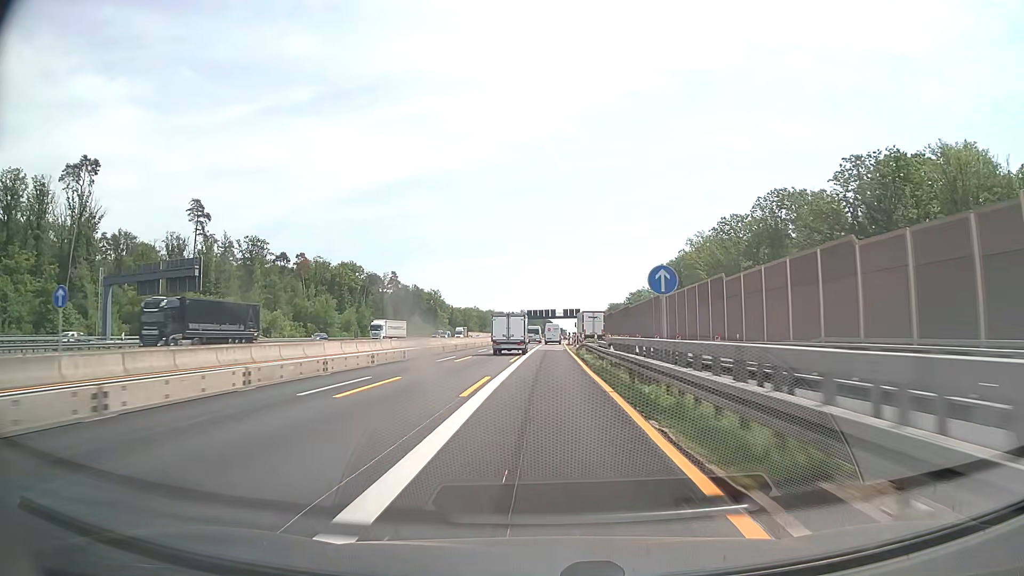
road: motorway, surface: asphalt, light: Day
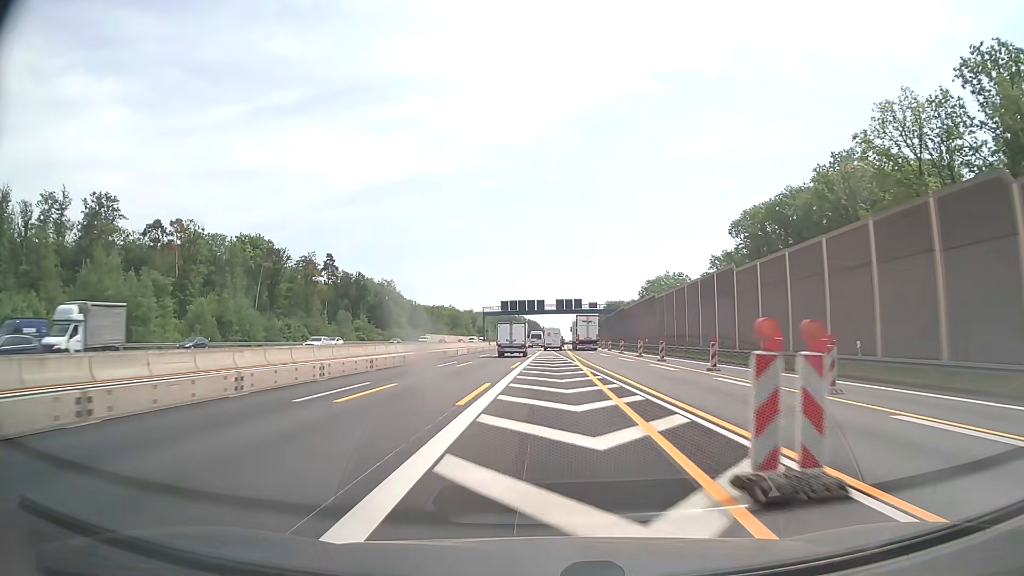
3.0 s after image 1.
(+0.8, +72.0) m; +1°
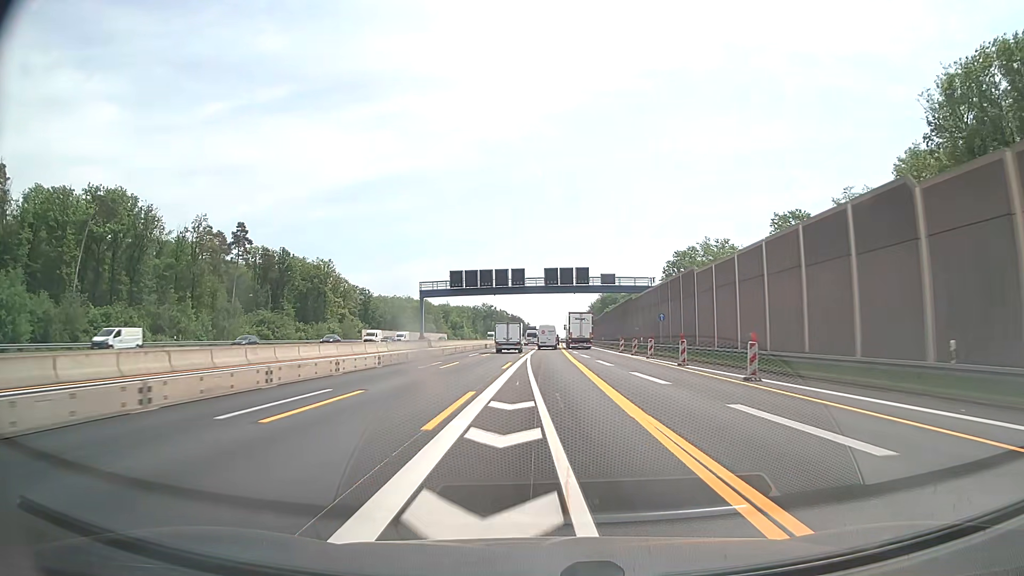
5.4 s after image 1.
(+0.7, +57.6) m; +1°
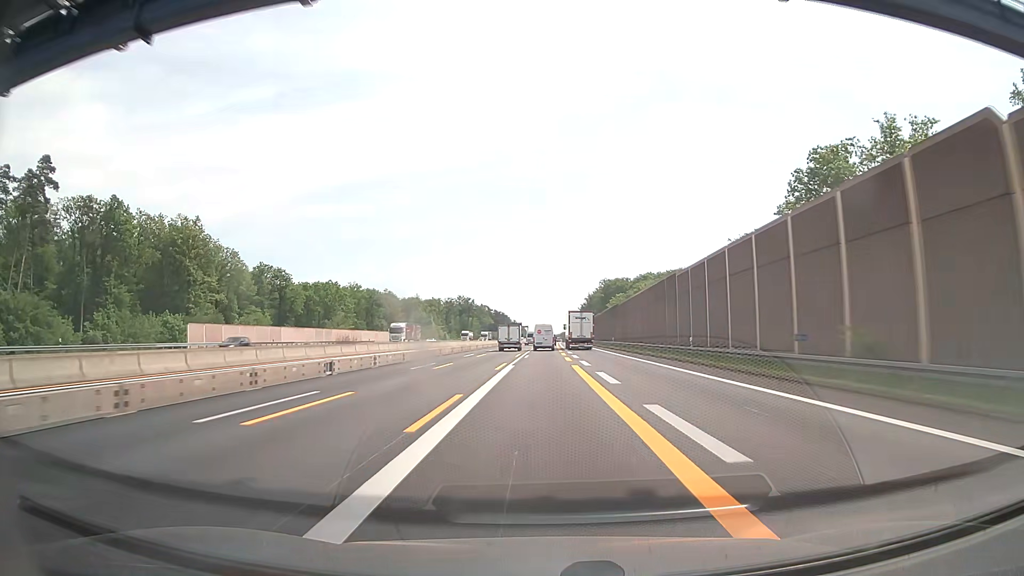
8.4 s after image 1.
(+0.6, +72.0) m; +1°
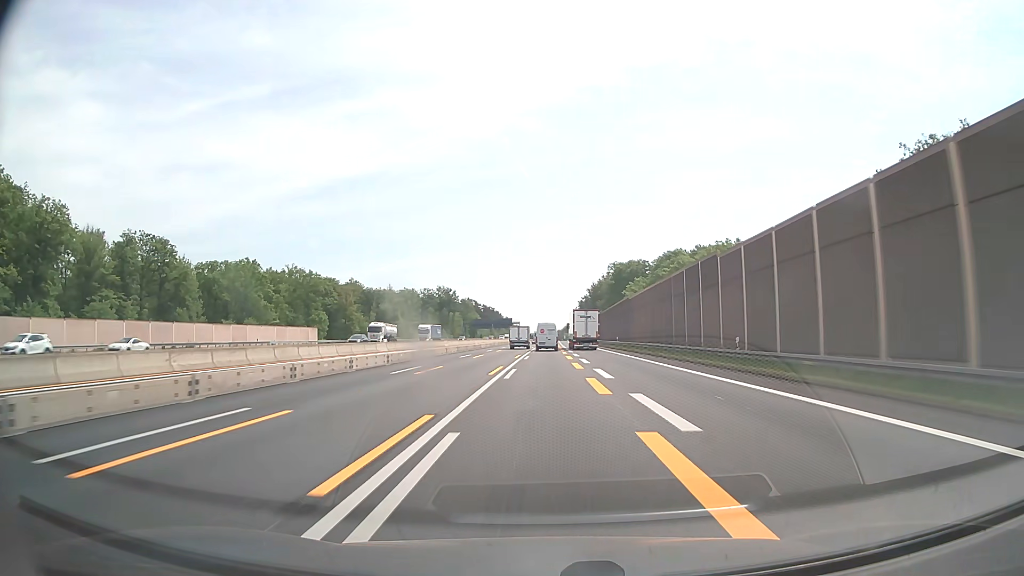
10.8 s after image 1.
(+0.1, +57.6) m; 0°
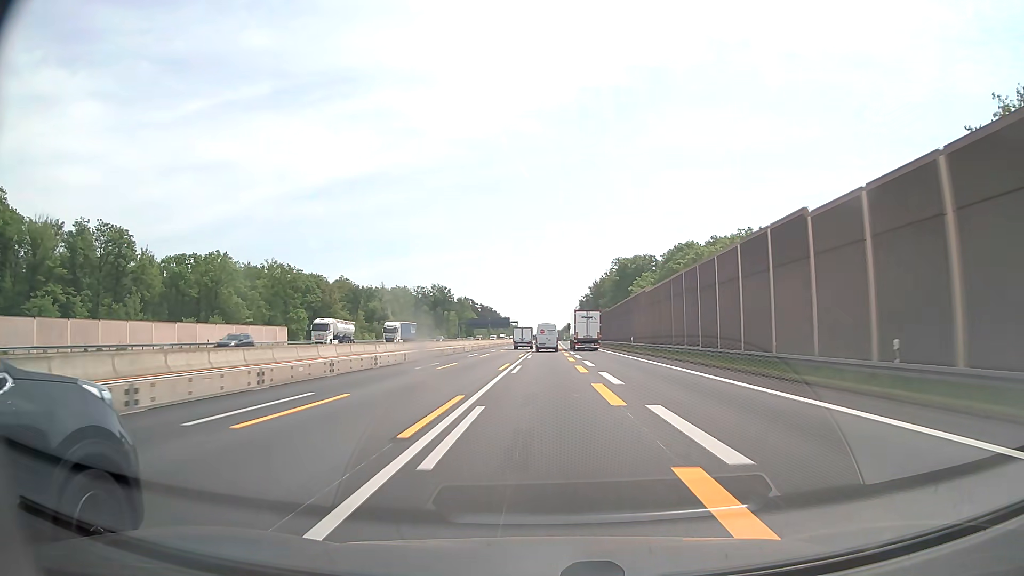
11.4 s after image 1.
(0.0, +14.4) m; 0°
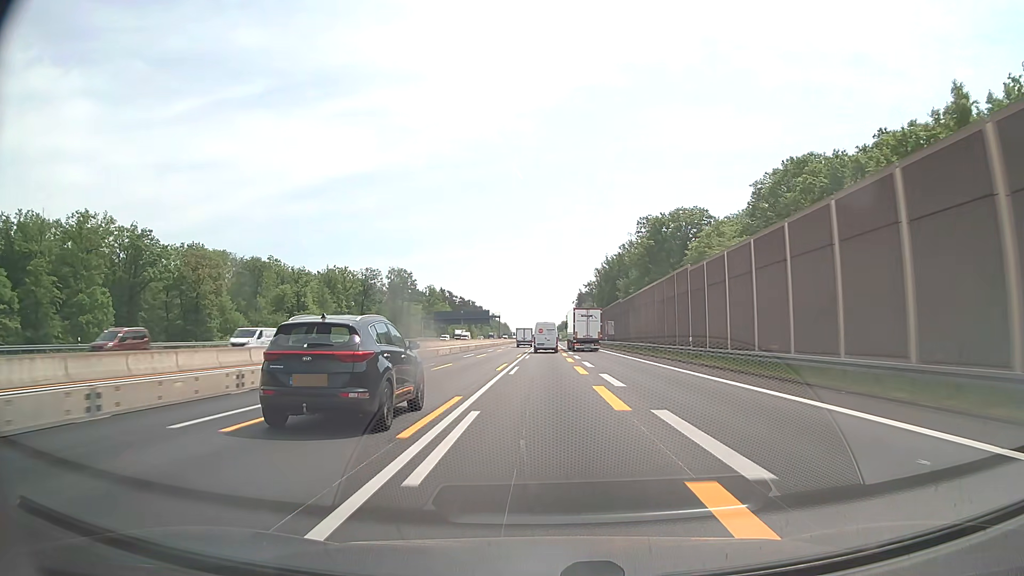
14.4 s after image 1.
(+0.5, +72.9) m; +1°
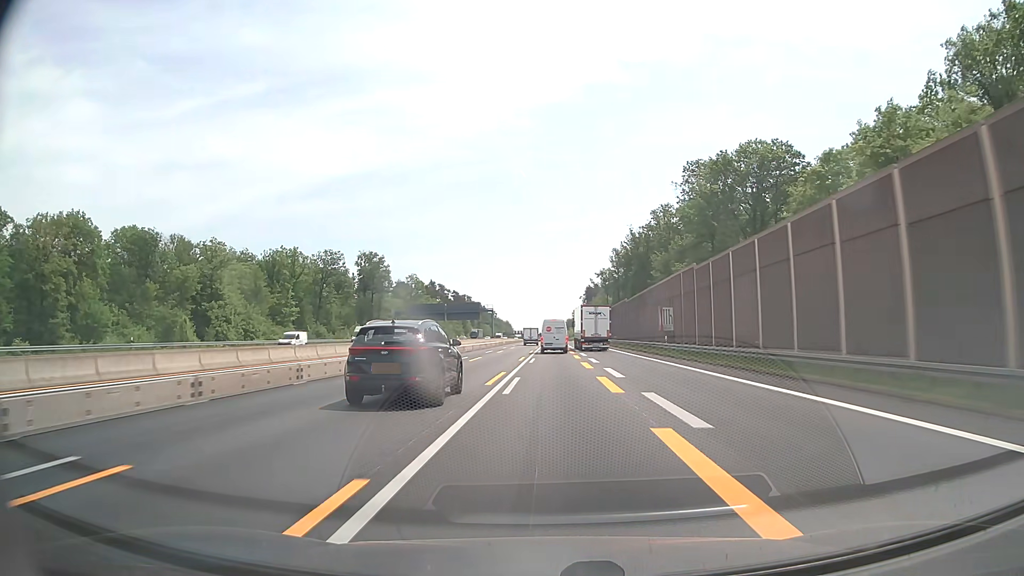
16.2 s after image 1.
(0.0, +44.5) m; 0°
(0, +10) (0, +20) (0, +30) (-1, +40) (-1, +50) (-1, +60) (-1, +70) (-1, +80) (-1, +90) (-2, +100) m
